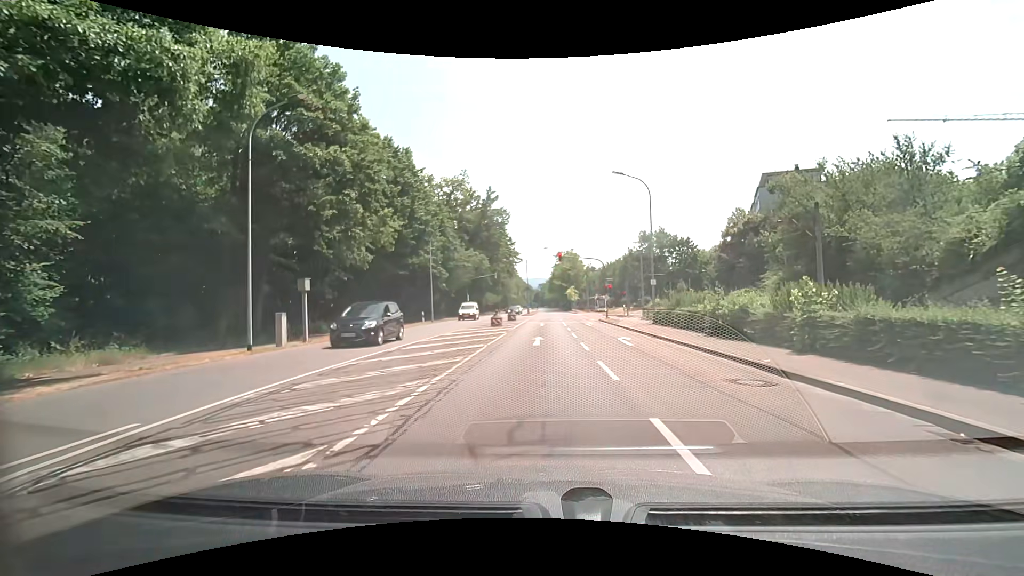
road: secondary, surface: asphalt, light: Day
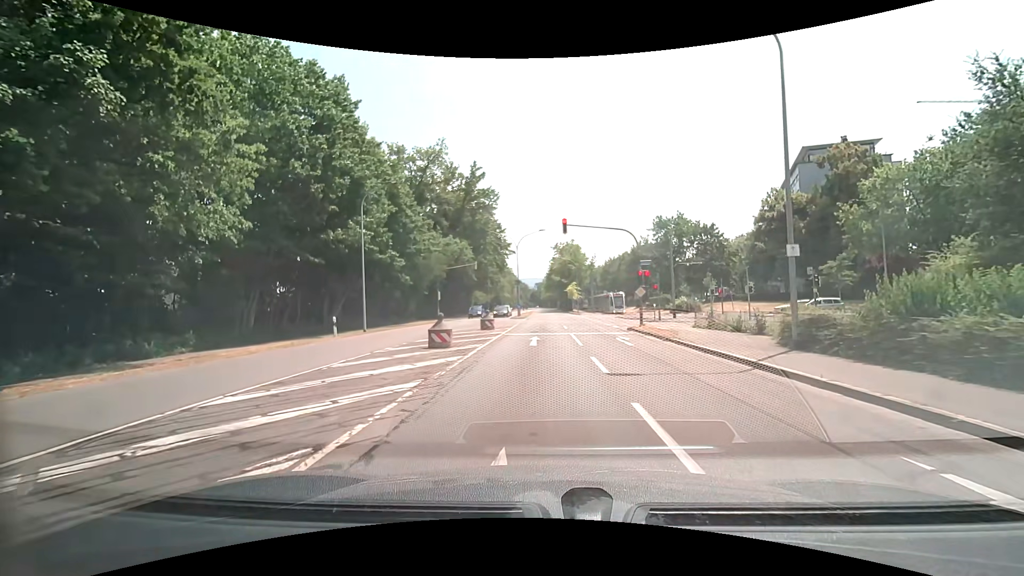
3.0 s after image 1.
(+0.4, +17.0) m; +2°
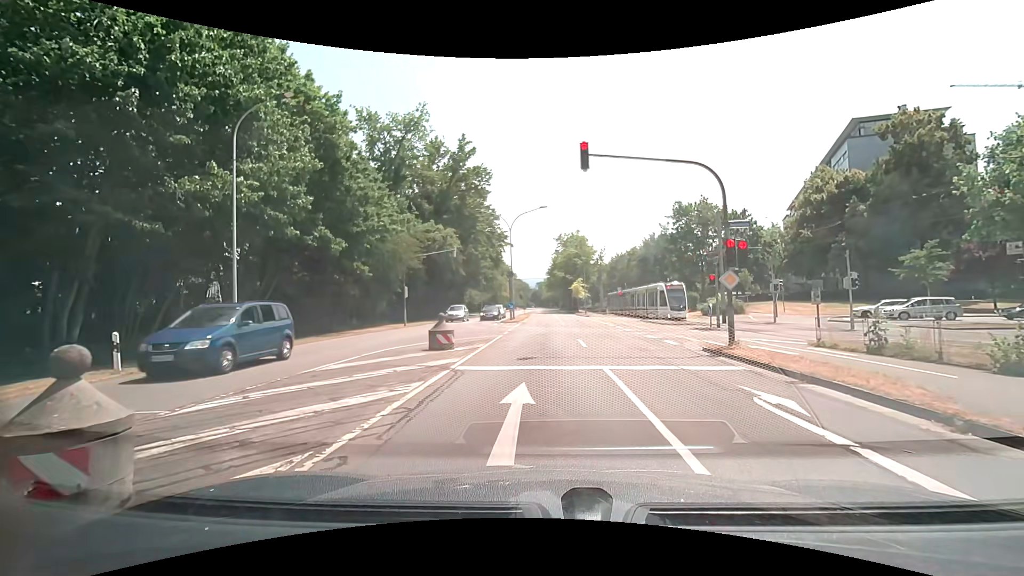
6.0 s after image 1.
(-0.1, +12.9) m; -1°
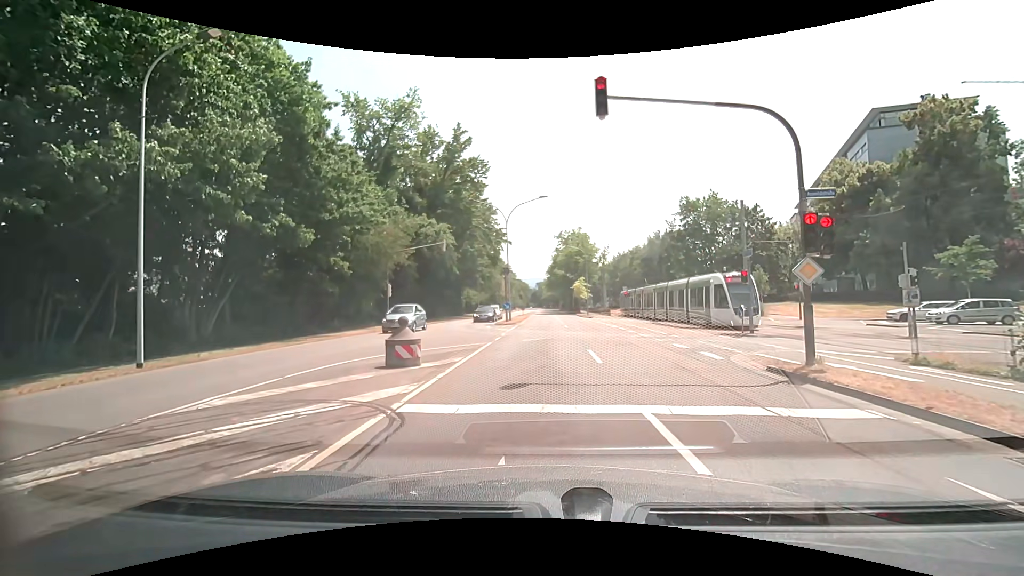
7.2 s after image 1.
(0.0, +4.2) m; 0°
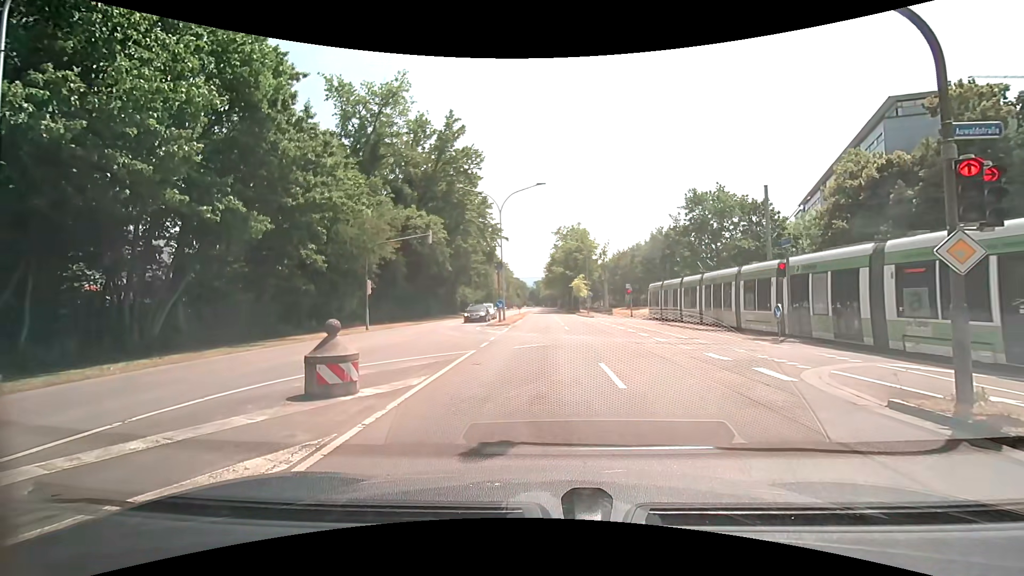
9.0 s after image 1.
(0.0, +3.5) m; 0°
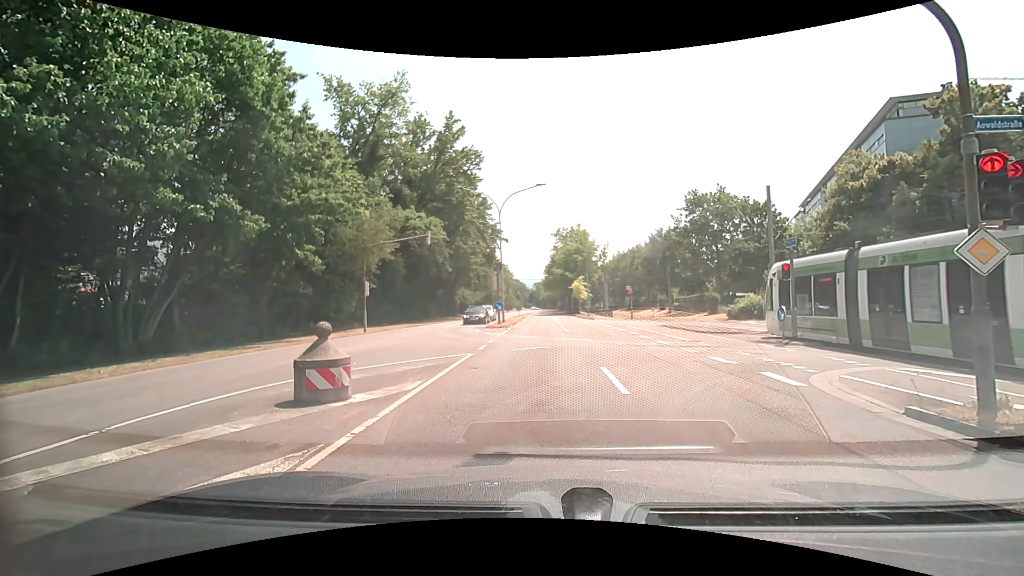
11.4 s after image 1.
(0.0, +0.4) m; 0°
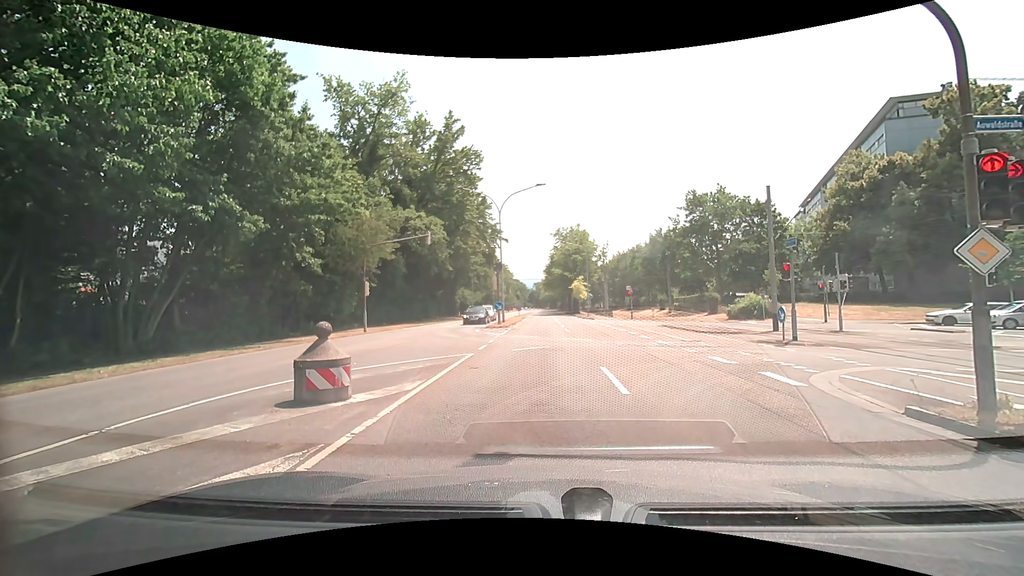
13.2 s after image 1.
(0.0, 0.0) m; 0°
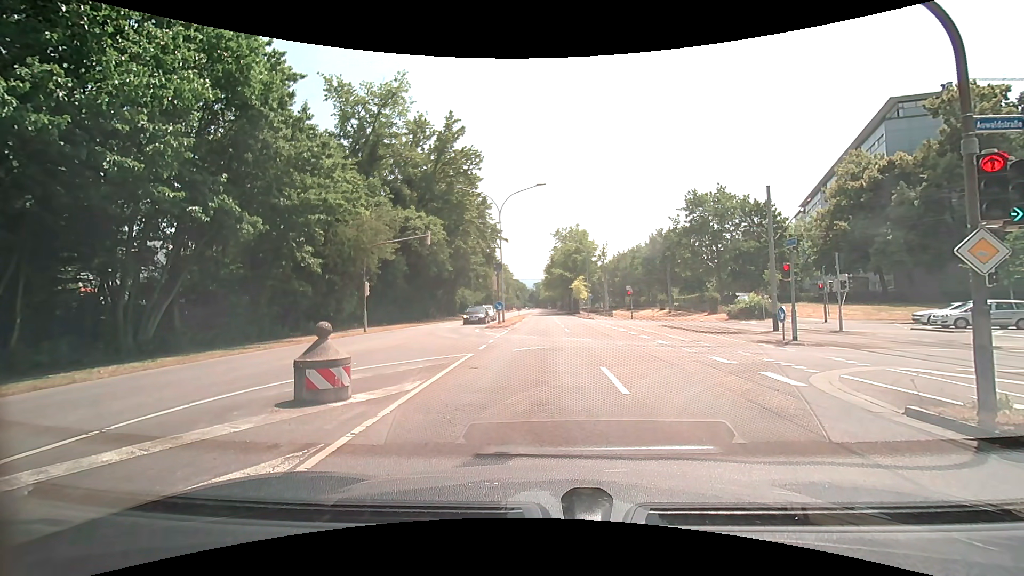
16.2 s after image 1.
(0.0, 0.0) m; 0°
